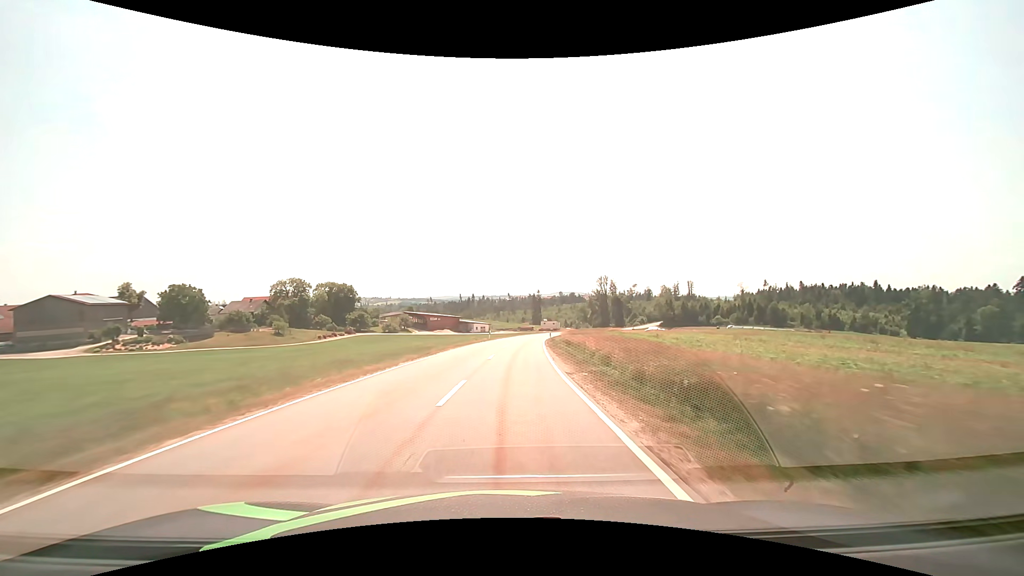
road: tertiary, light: Day
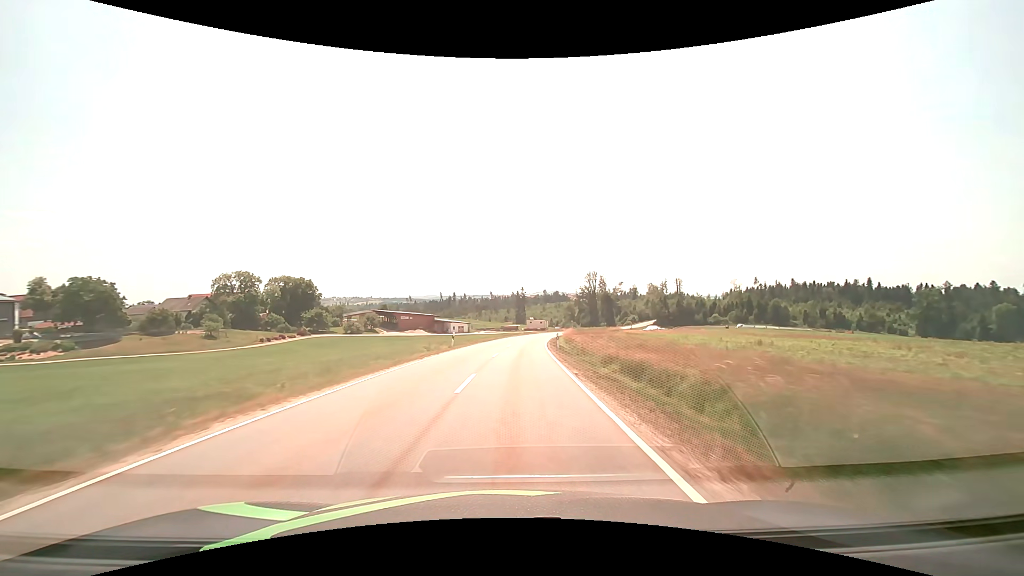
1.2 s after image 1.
(+0.4, +23.4) m; +2°
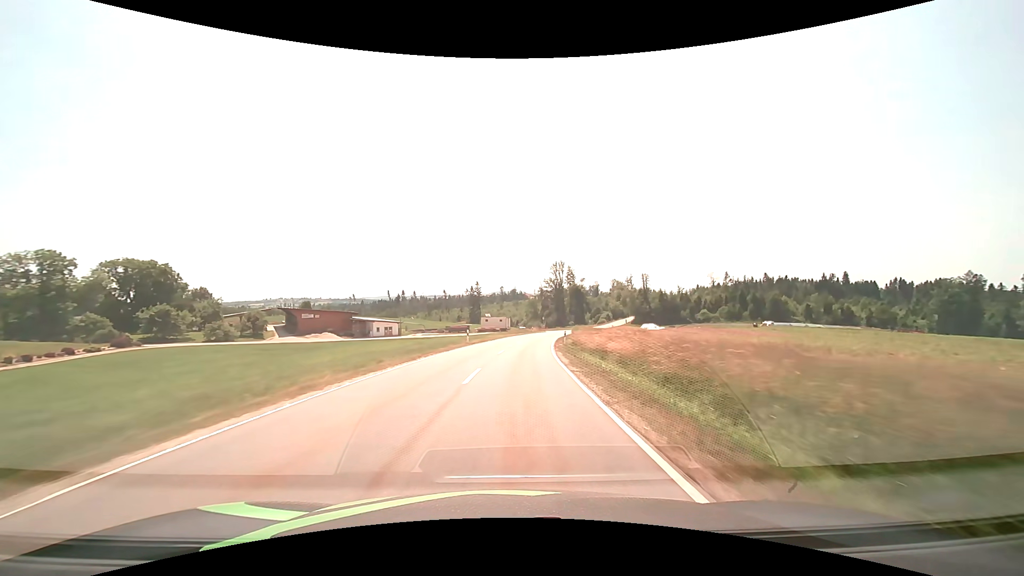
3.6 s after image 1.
(+2.2, +48.5) m; +5°
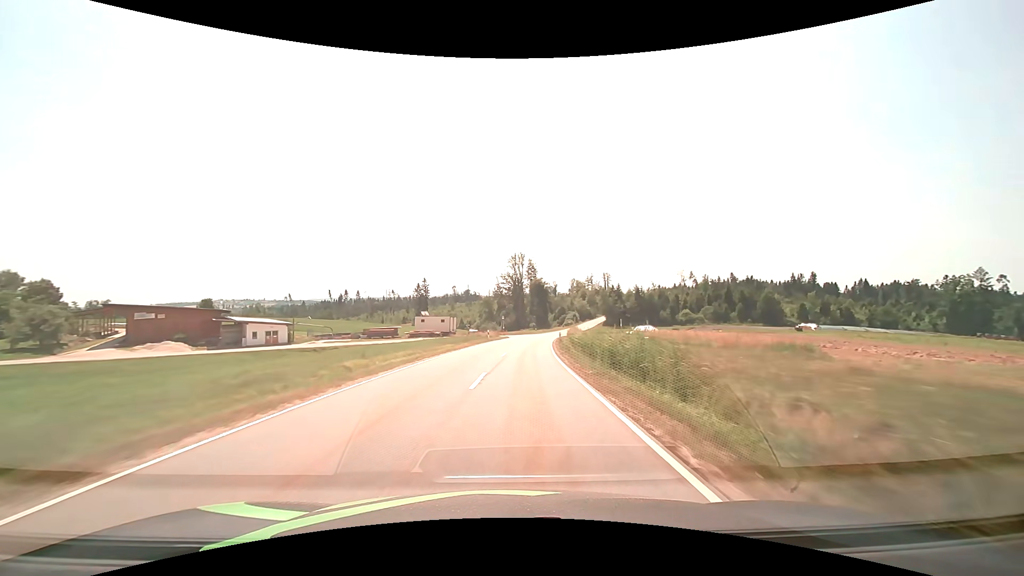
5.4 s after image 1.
(+1.6, +37.9) m; +5°
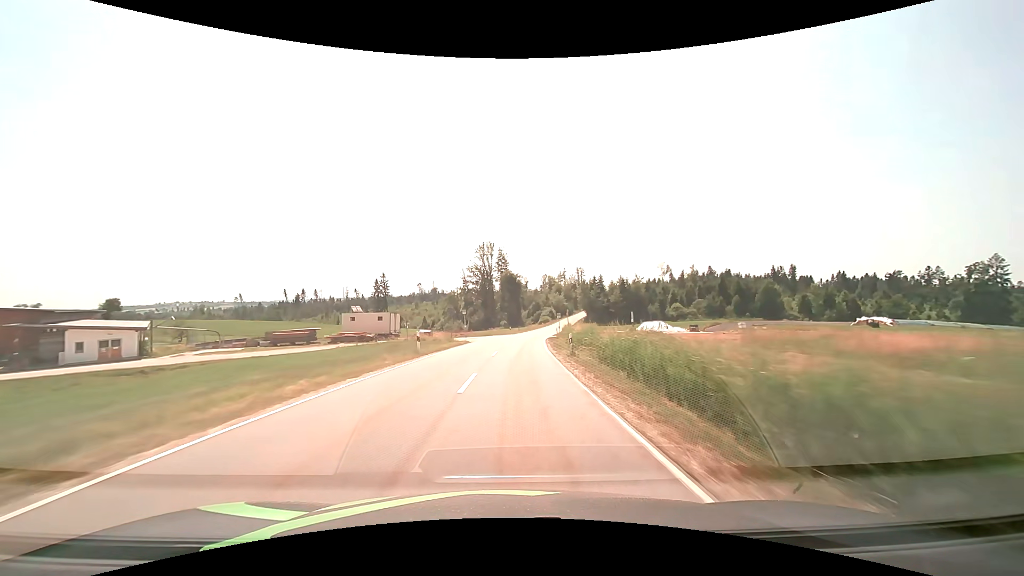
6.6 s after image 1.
(+0.8, +25.9) m; +4°
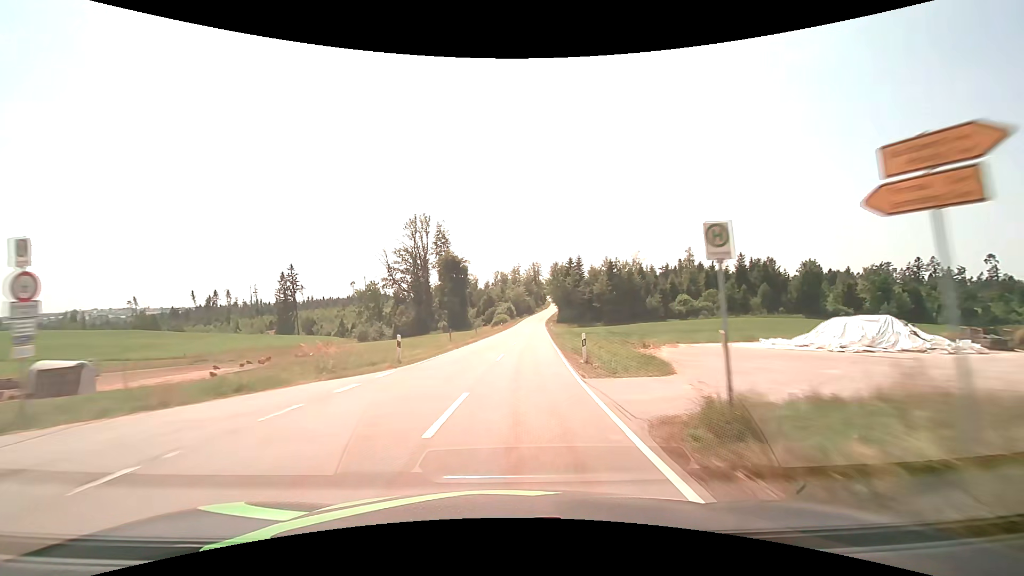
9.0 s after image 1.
(+2.4, +53.3) m; +6°
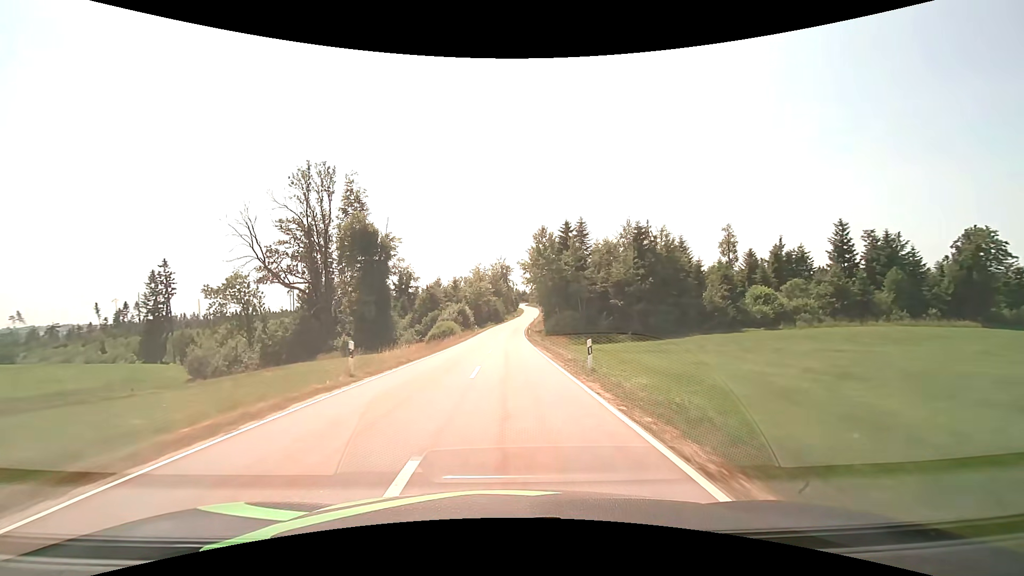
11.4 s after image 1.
(+2.9, +56.0) m; +4°
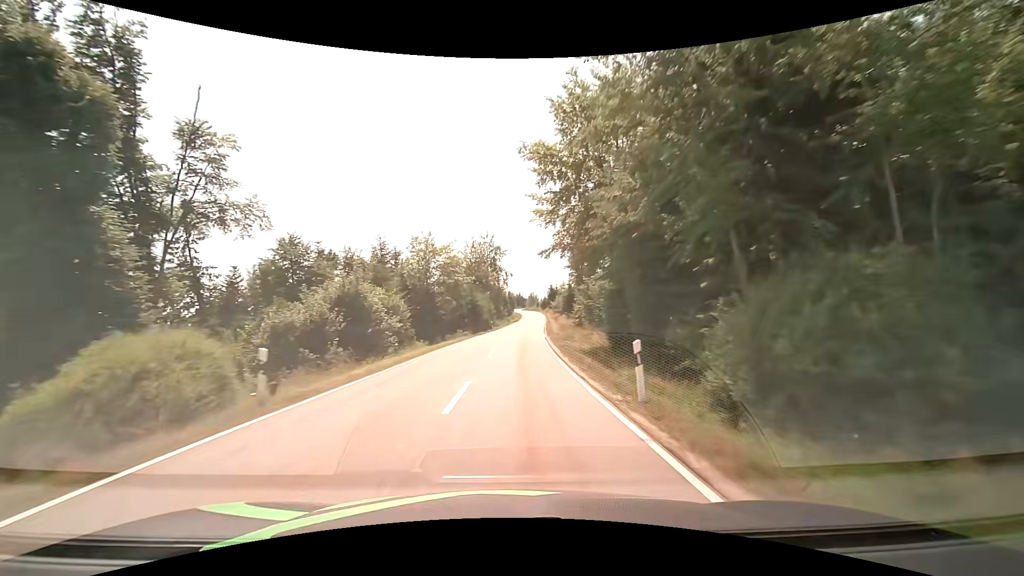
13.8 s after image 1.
(+0.2, +57.6) m; +1°
(0, +10) (0, +20) (+1, +30) (+1, +40) (+2, +50) (+2, +60) (+3, +70) (+4, +80) (+5, +90) (+6, +100) m
